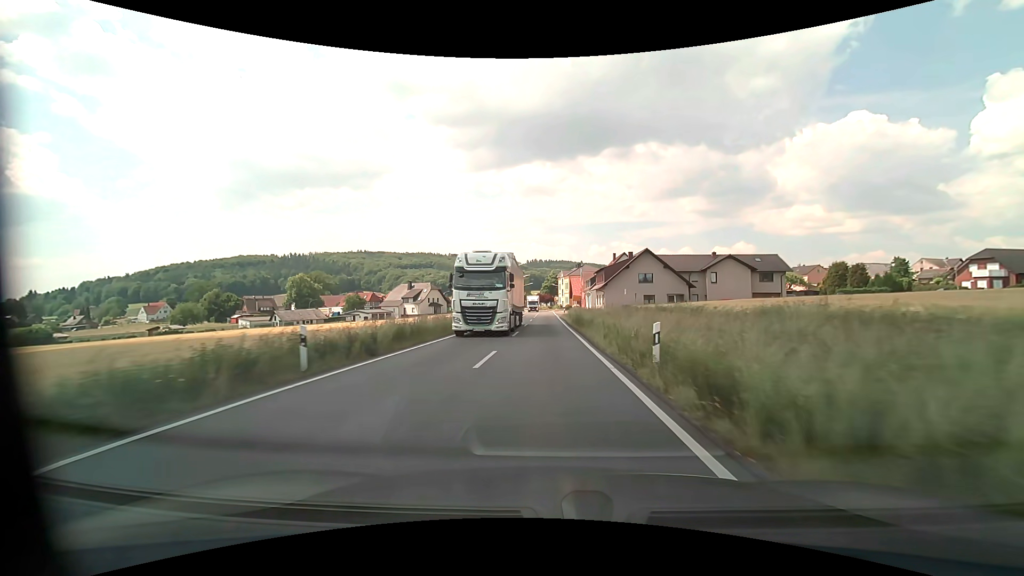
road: secondary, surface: asphalt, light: Day
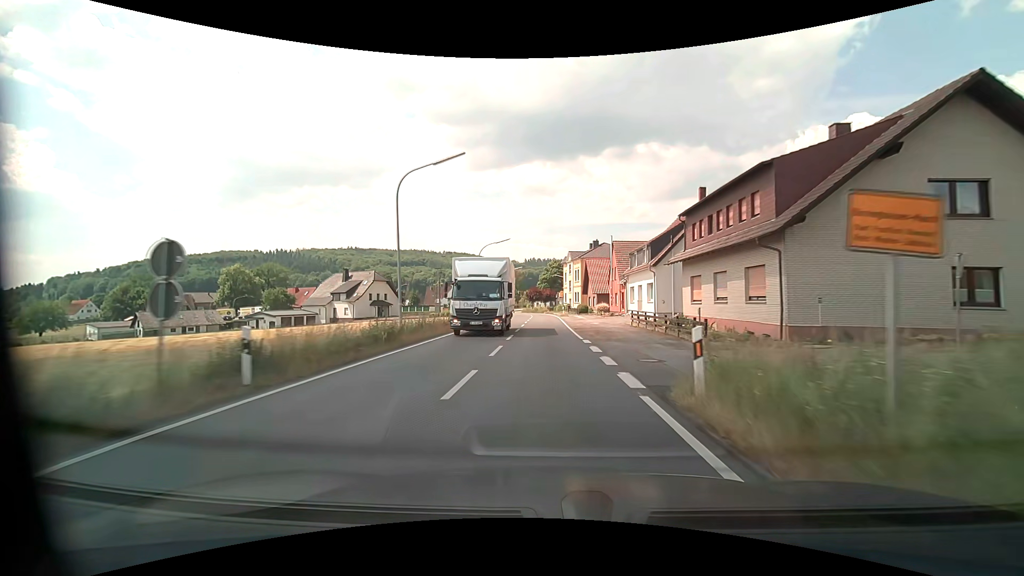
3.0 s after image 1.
(+0.1, +52.2) m; 0°
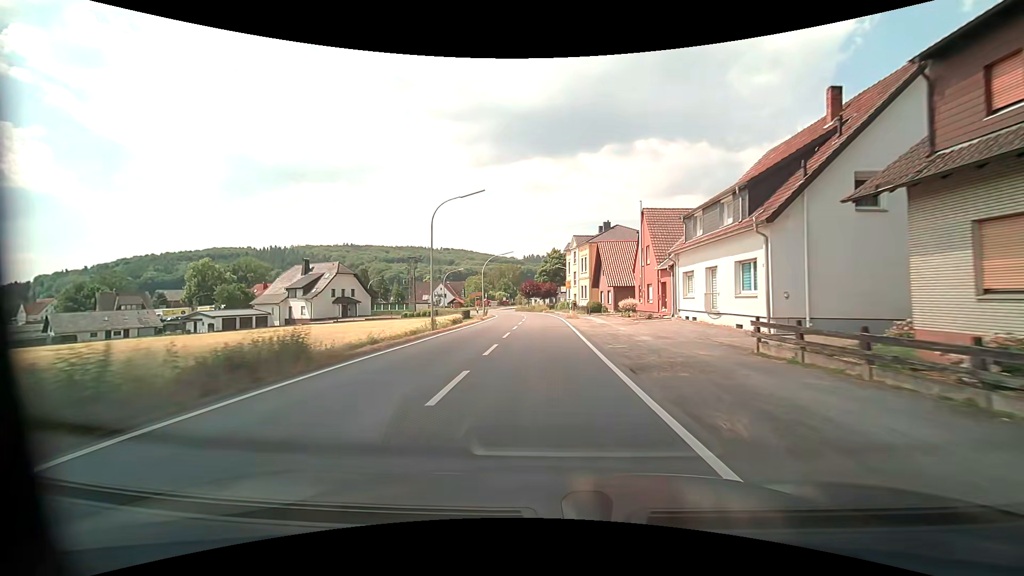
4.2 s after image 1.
(0.0, +18.3) m; 0°
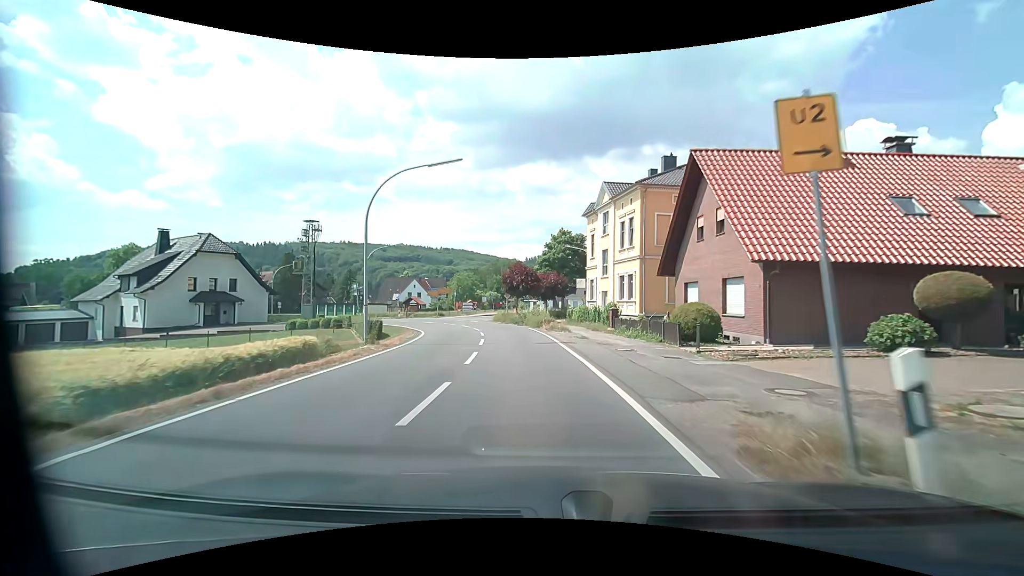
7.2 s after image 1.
(0.0, +36.2) m; 0°
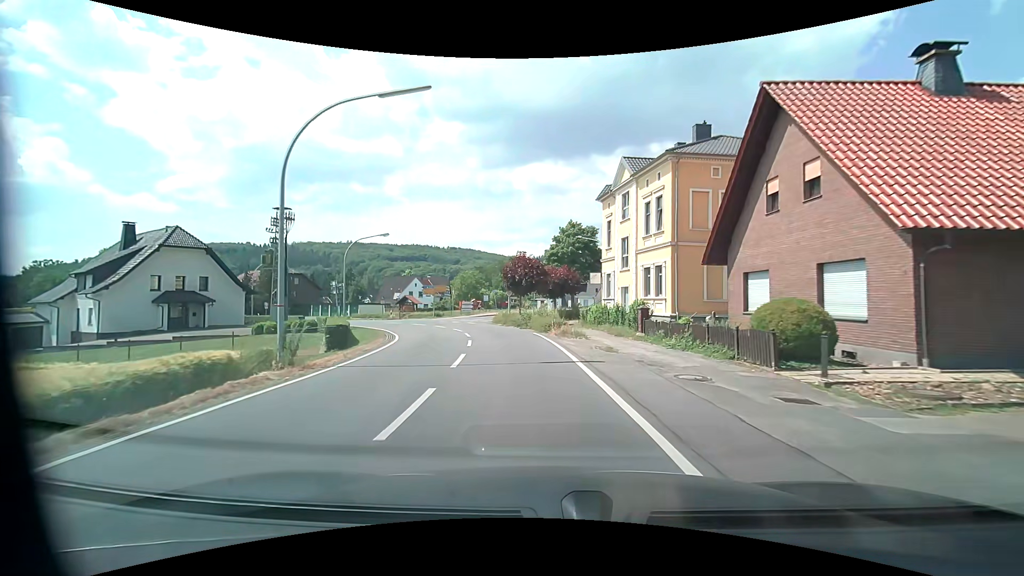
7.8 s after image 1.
(0.0, +6.5) m; 0°
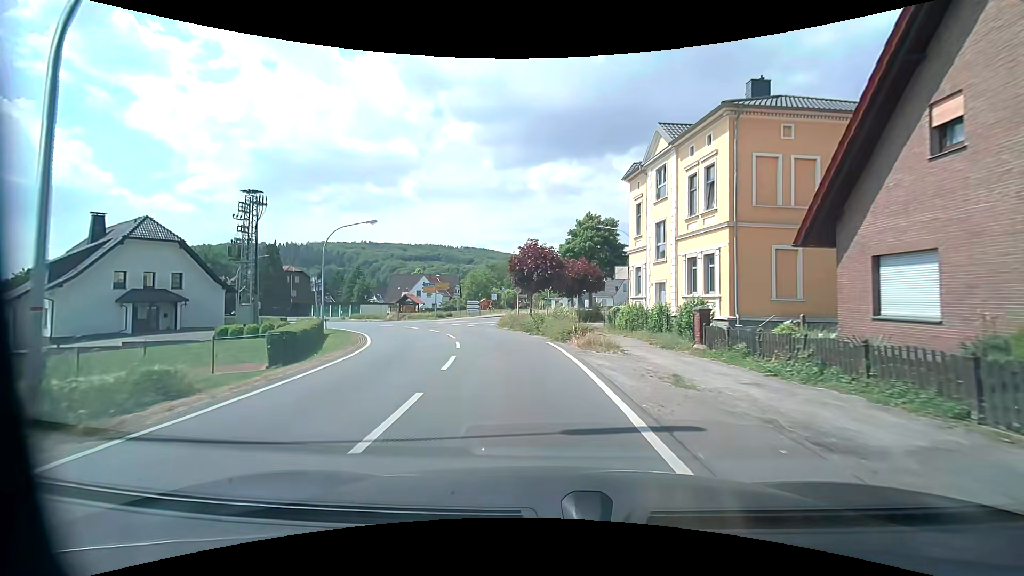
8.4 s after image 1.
(-0.1, +6.4) m; -2°
(0, +10) (-1, +20) (-4, +30) (-8, +39) (-15, +46) (-22, +53) (-30, +59) (-39, +64) (-47, +69) (-56, +74) m
